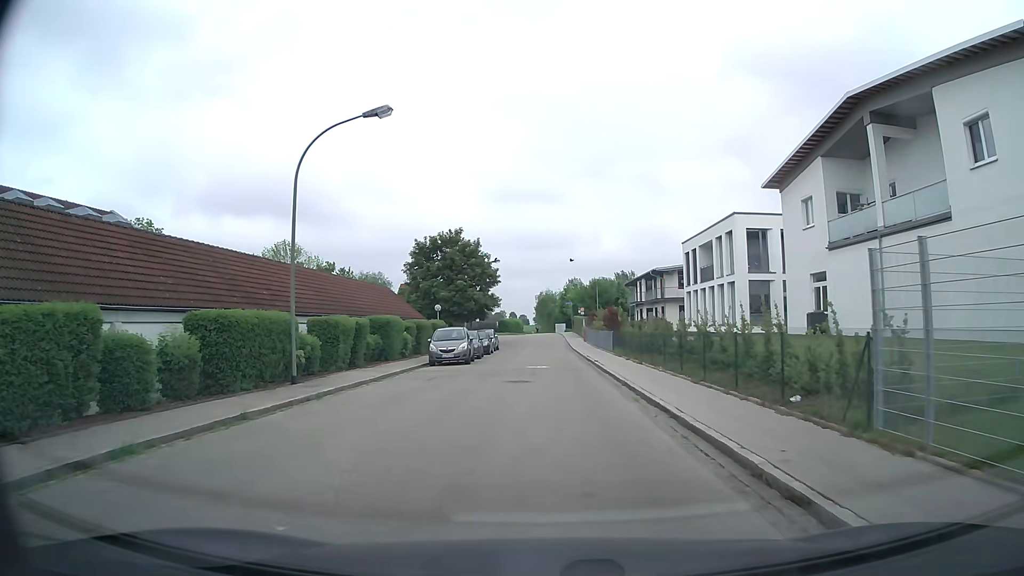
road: residential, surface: asphalt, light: Day
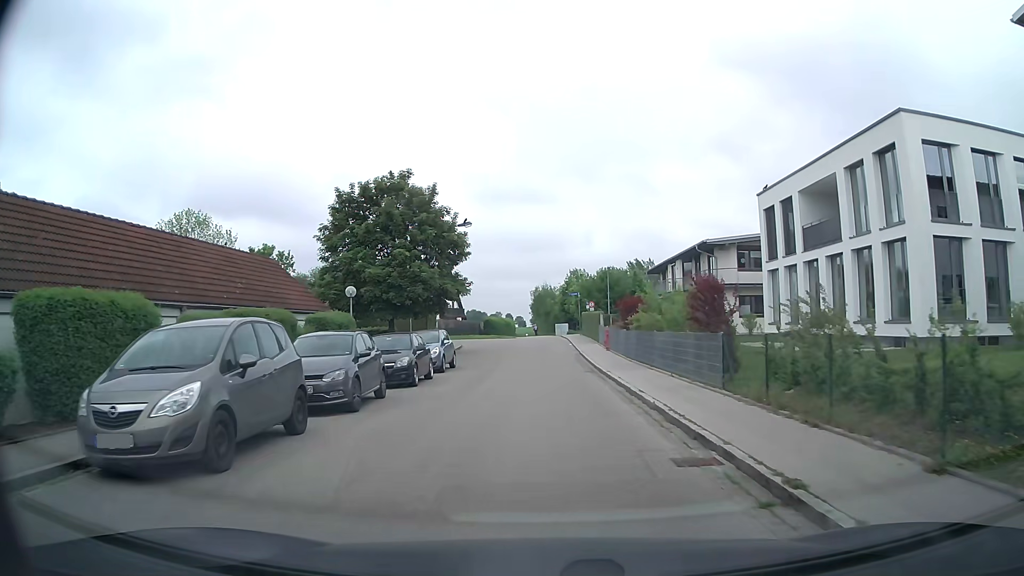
(0.0, +22.2) m; 0°
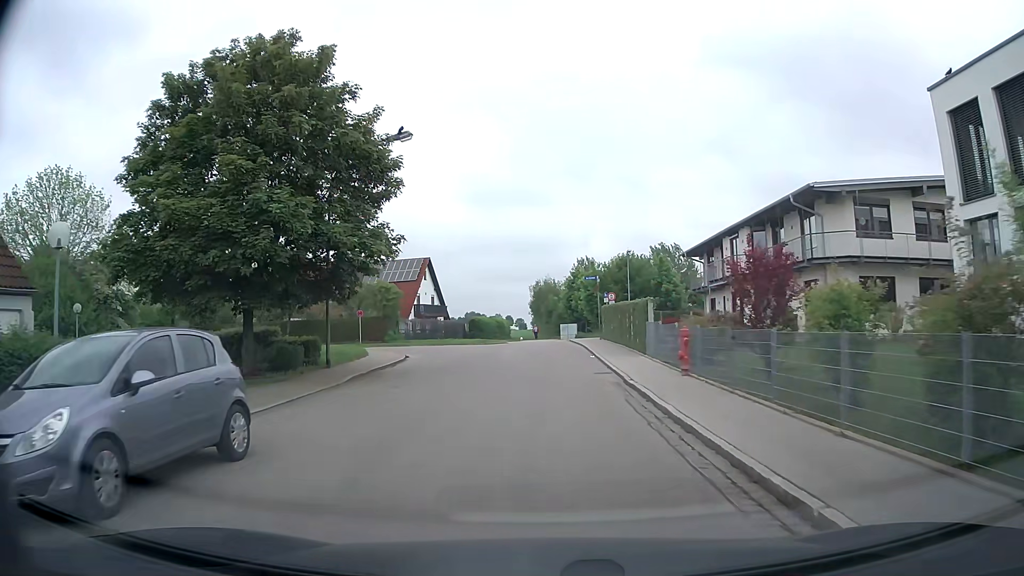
(+0.1, +18.4) m; 0°
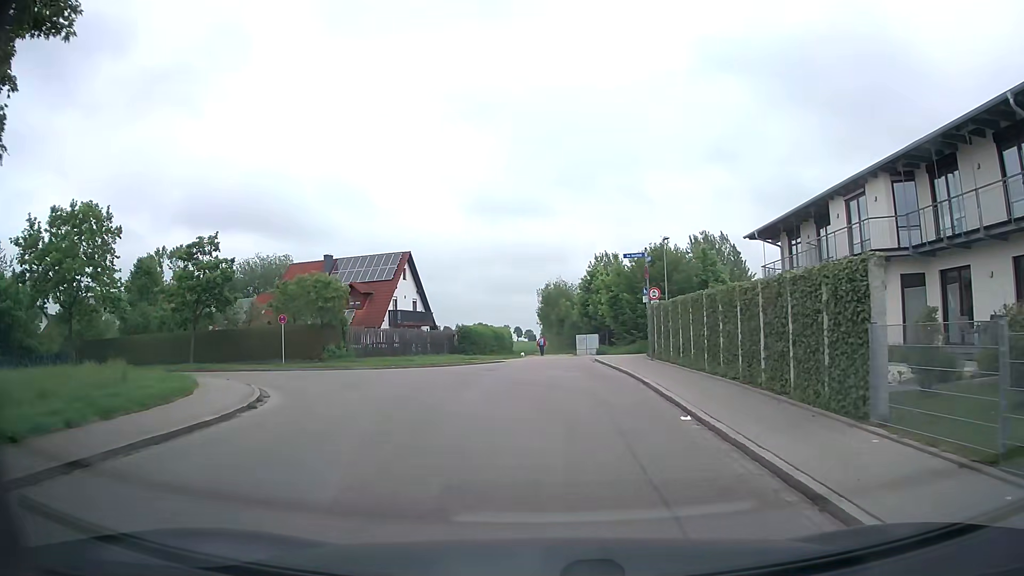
(-0.1, +15.3) m; -1°
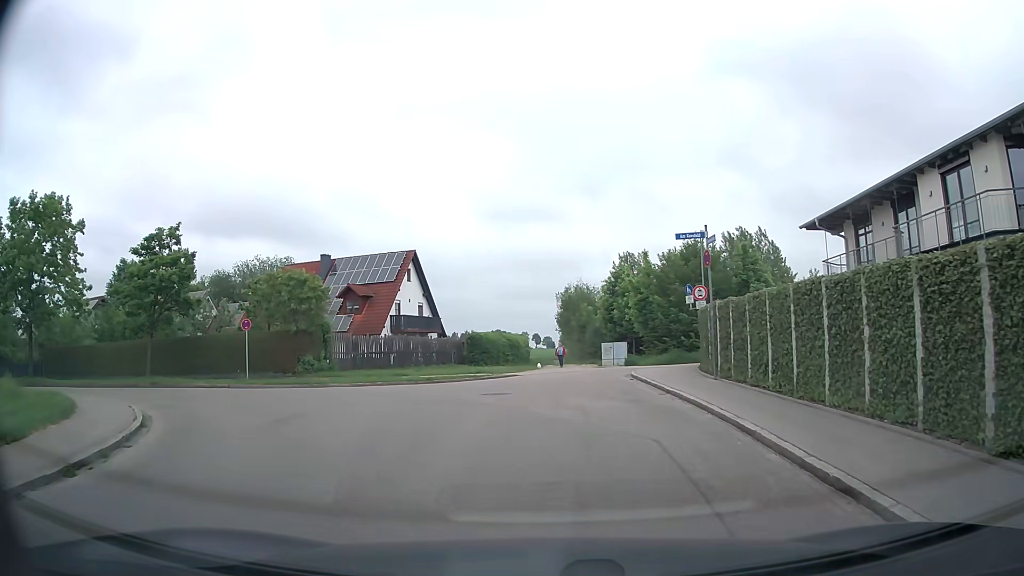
(-0.1, +6.0) m; -3°
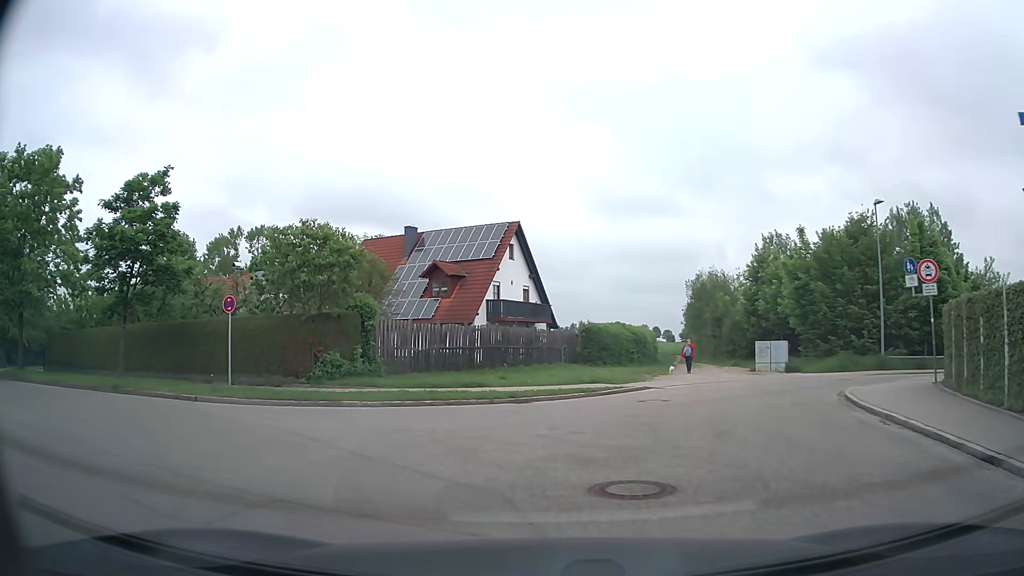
(-0.4, +9.7) m; -9°
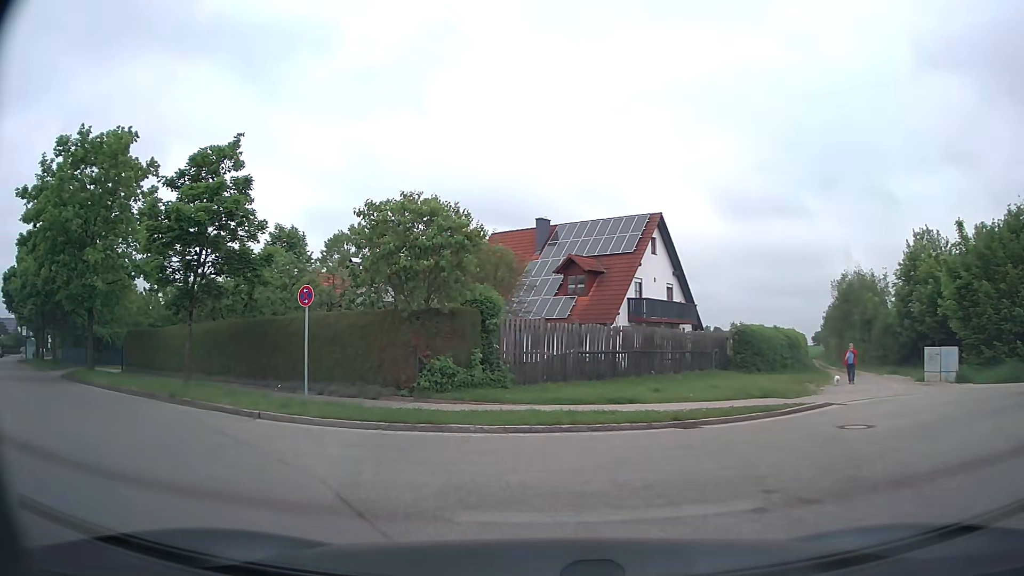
(-0.4, +3.9) m; -10°
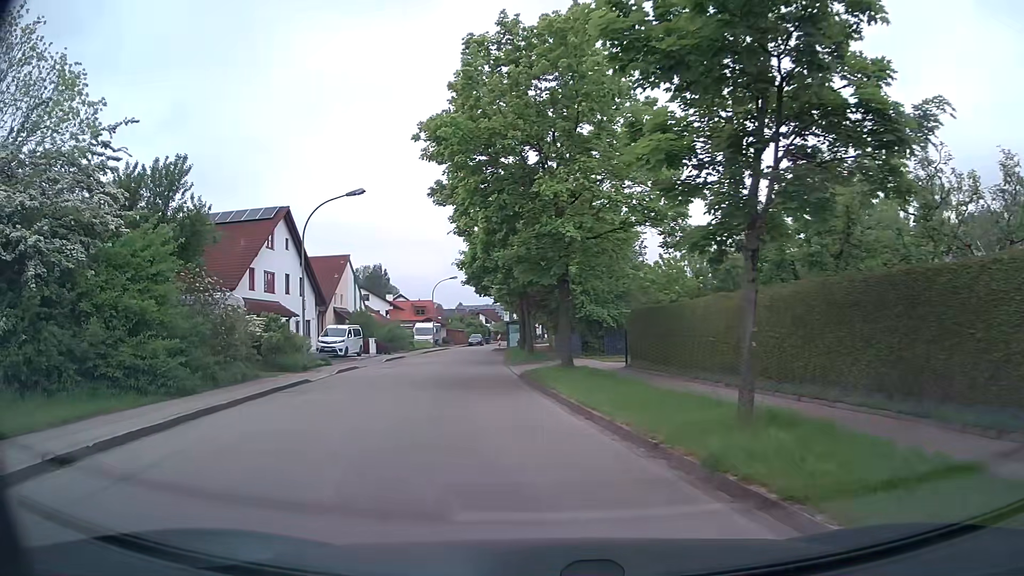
(-4.6, +9.7) m; -48°
(-1, +10) (-2, +20) (-3, +30) (-4, +40) (-5, +50) (-6, +60) (-6, +70) (-5, +80) (-4, +90) (-3, +100) m
